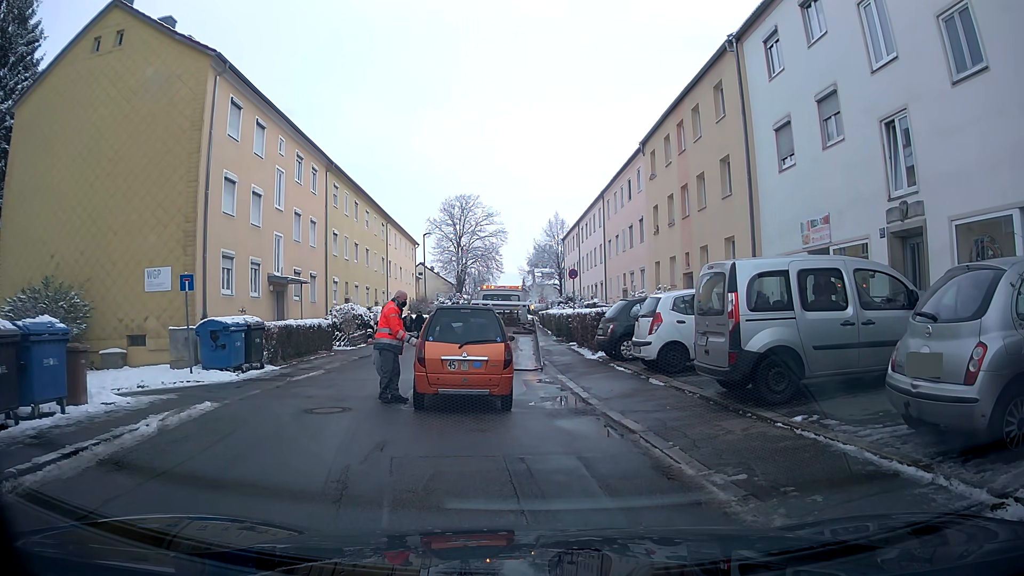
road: residential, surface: asphalt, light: Day
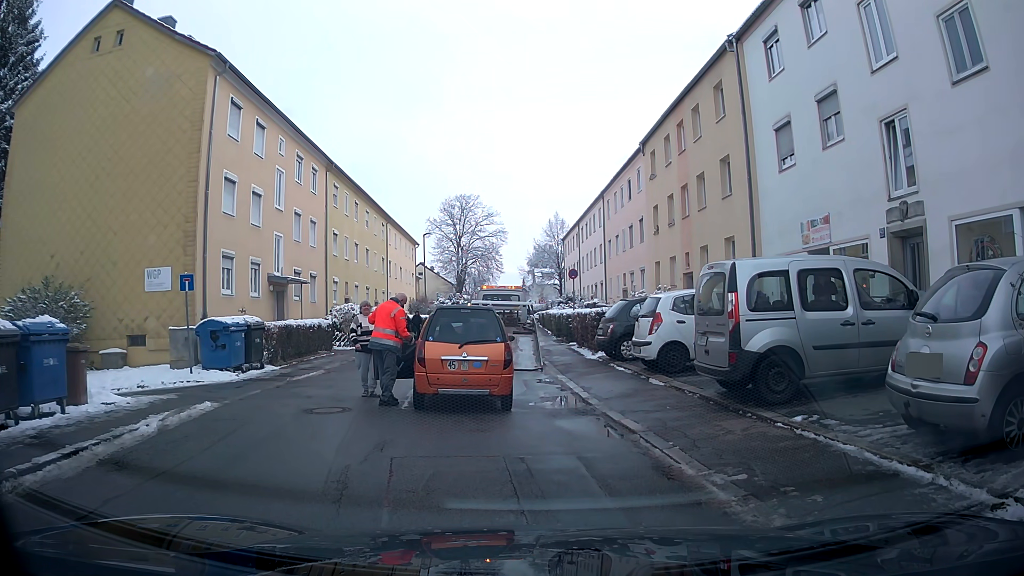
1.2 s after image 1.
(0.0, 0.0) m; 0°
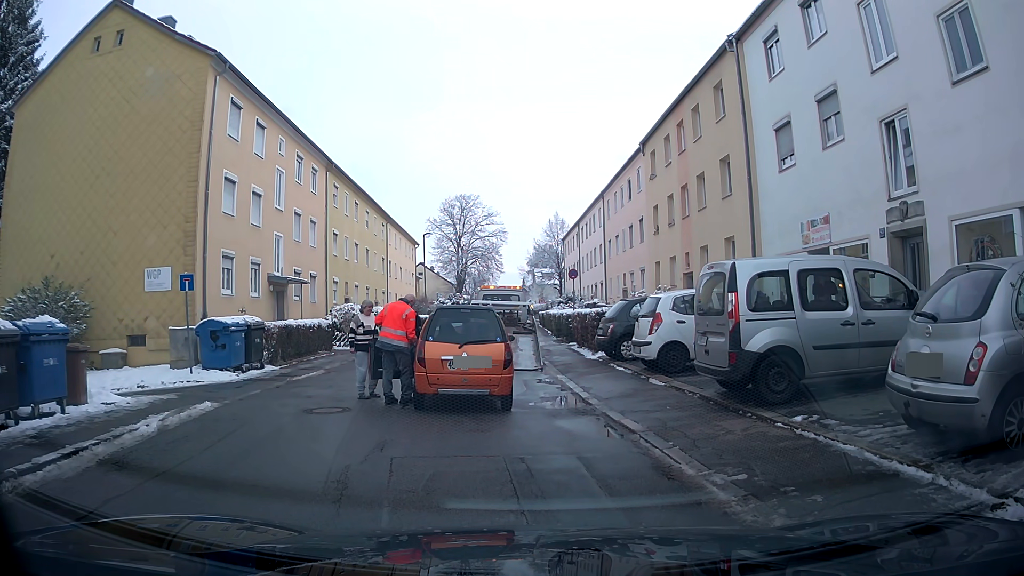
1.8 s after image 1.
(0.0, 0.0) m; 0°
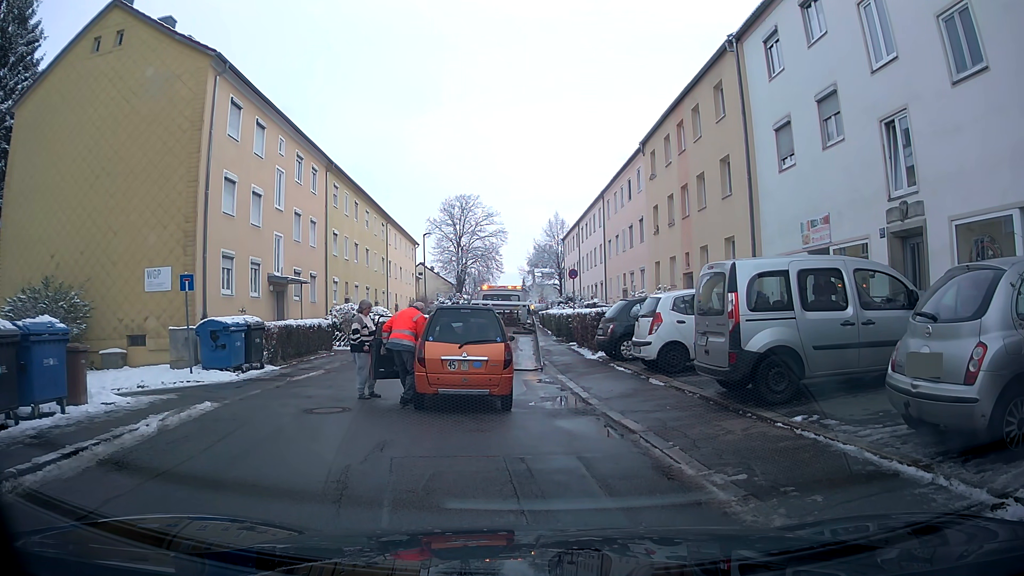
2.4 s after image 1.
(0.0, 0.0) m; 0°
